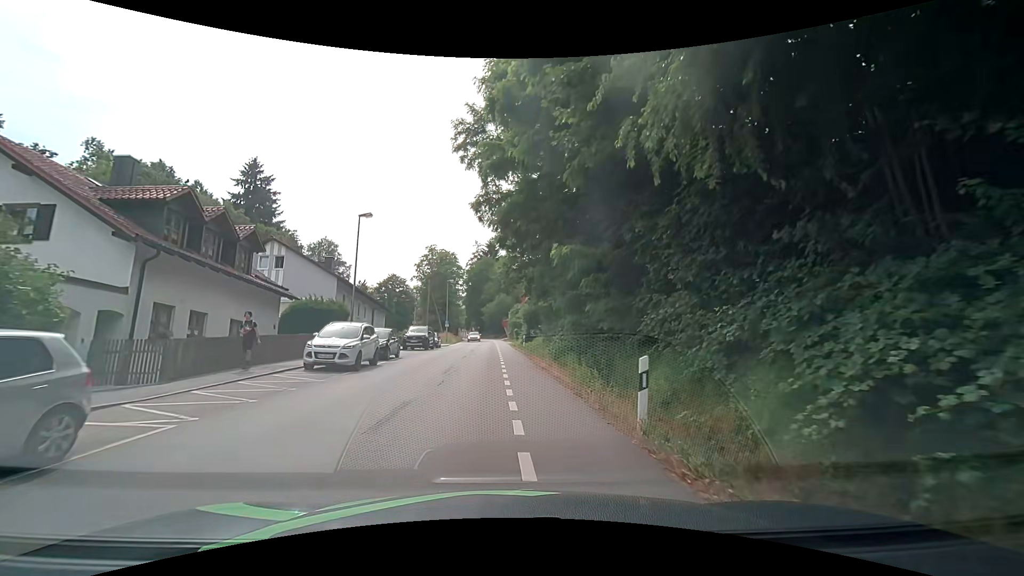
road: tertiary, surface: asphalt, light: Day
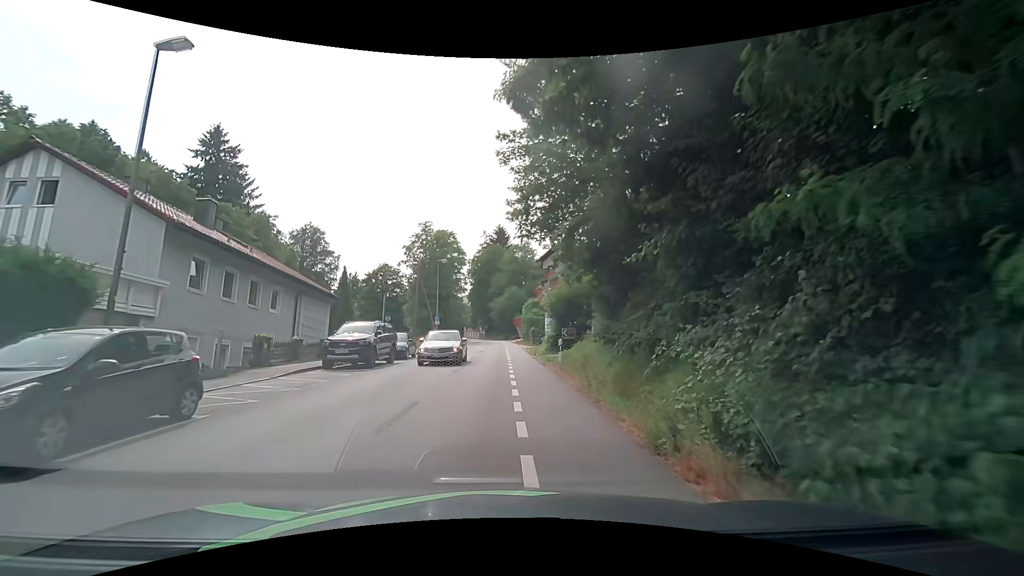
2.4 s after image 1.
(-0.1, +18.3) m; -1°
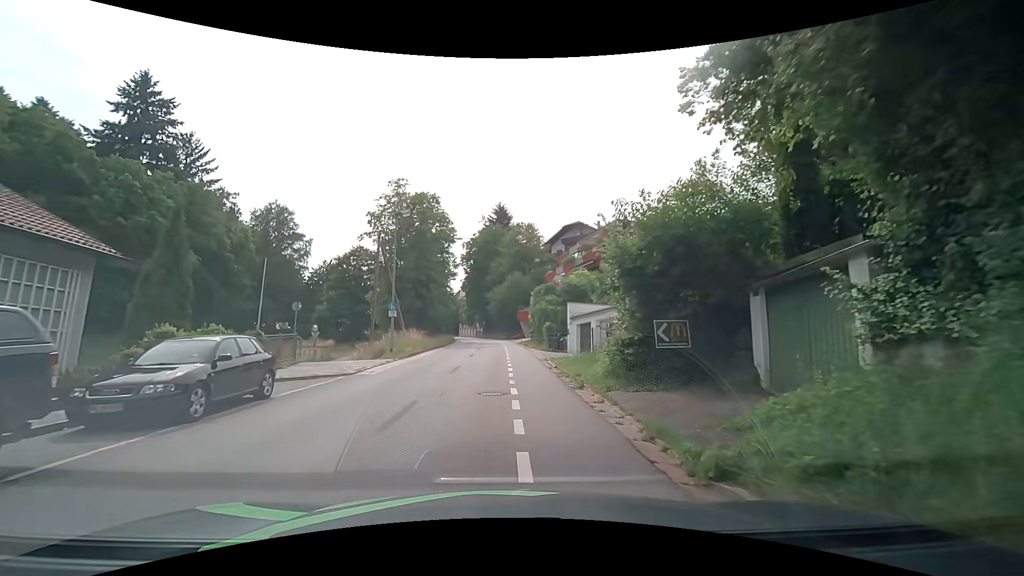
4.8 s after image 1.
(+0.1, +17.9) m; -2°
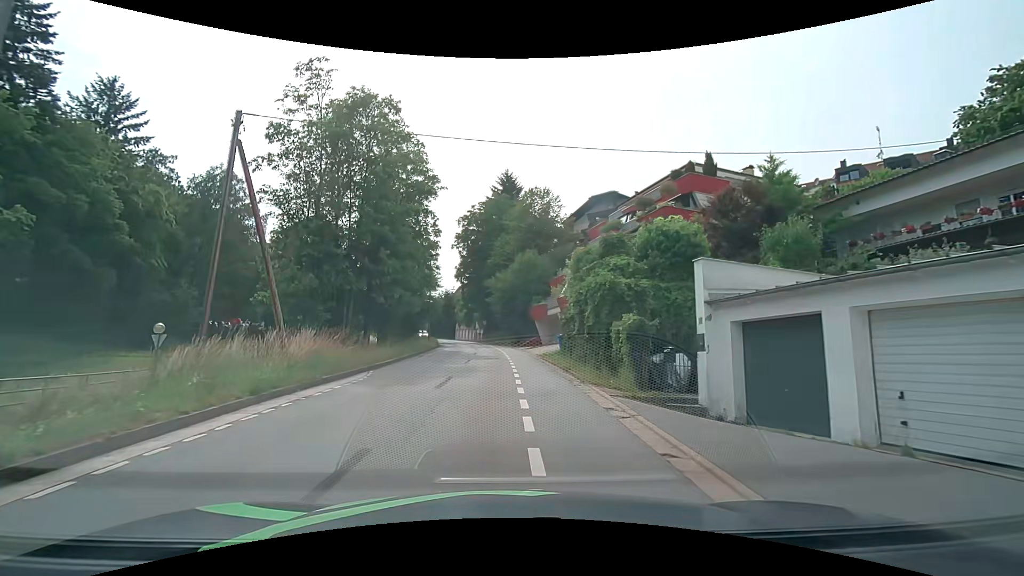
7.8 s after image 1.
(+0.5, +21.9) m; +1°
(0, +10) (0, +20) (0, +30) (-1, +40) (-2, +50) (-3, +60) (-5, +70) (-7, +79) (-10, +89) (-13, +99) m
